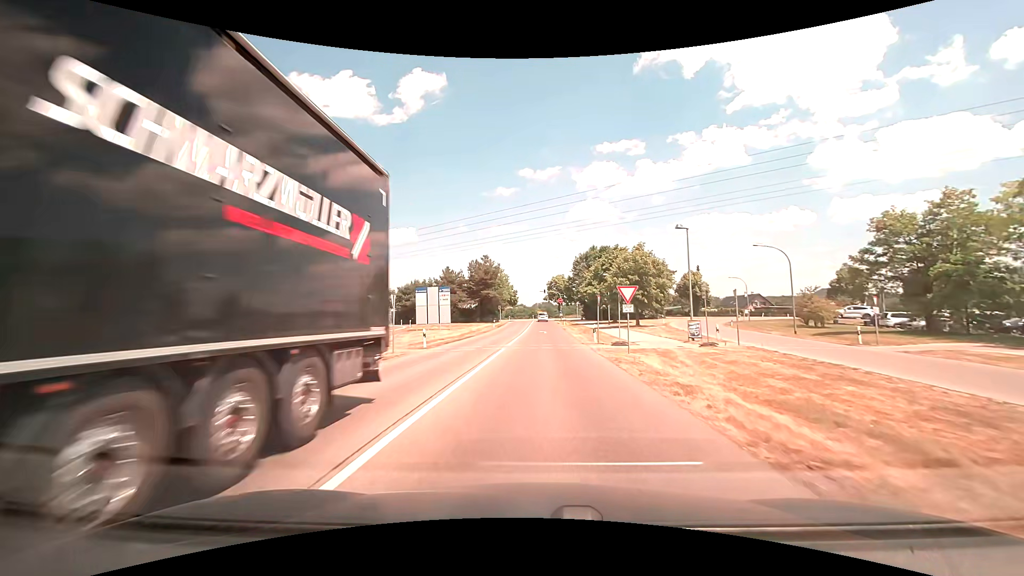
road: tertiary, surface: asphalt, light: Day
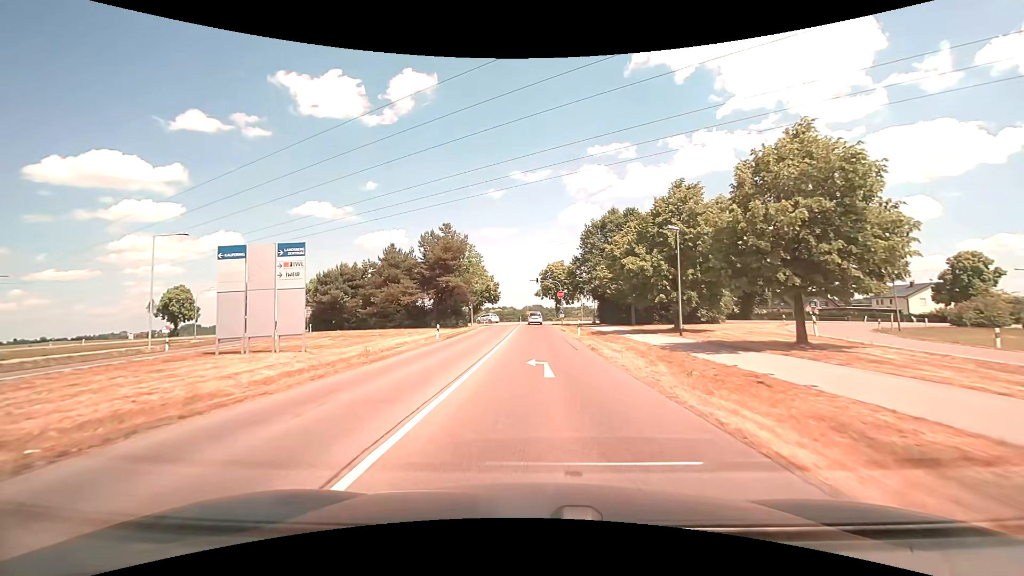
(+0.4, +33.6) m; +1°
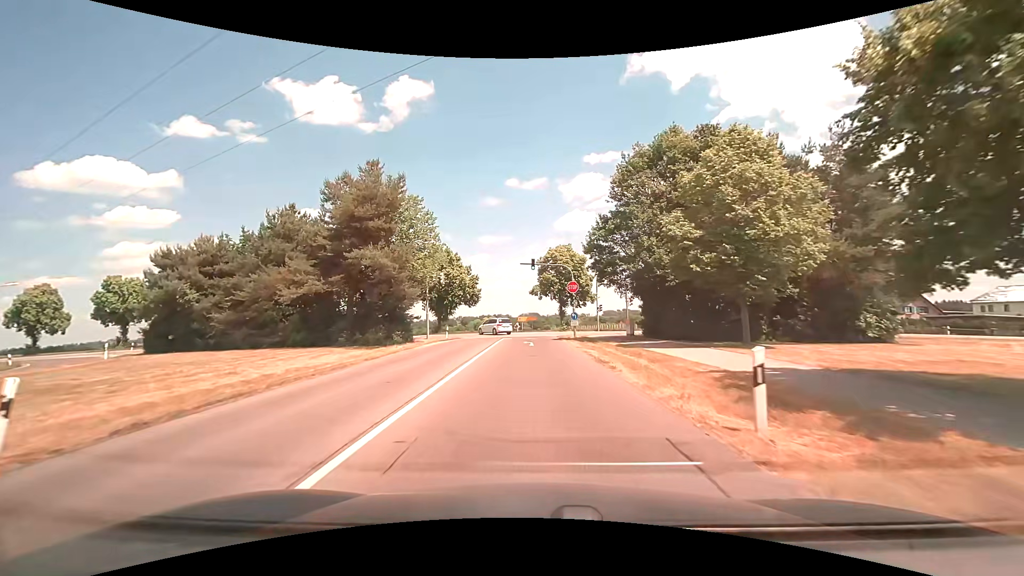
(+0.2, +27.1) m; +1°
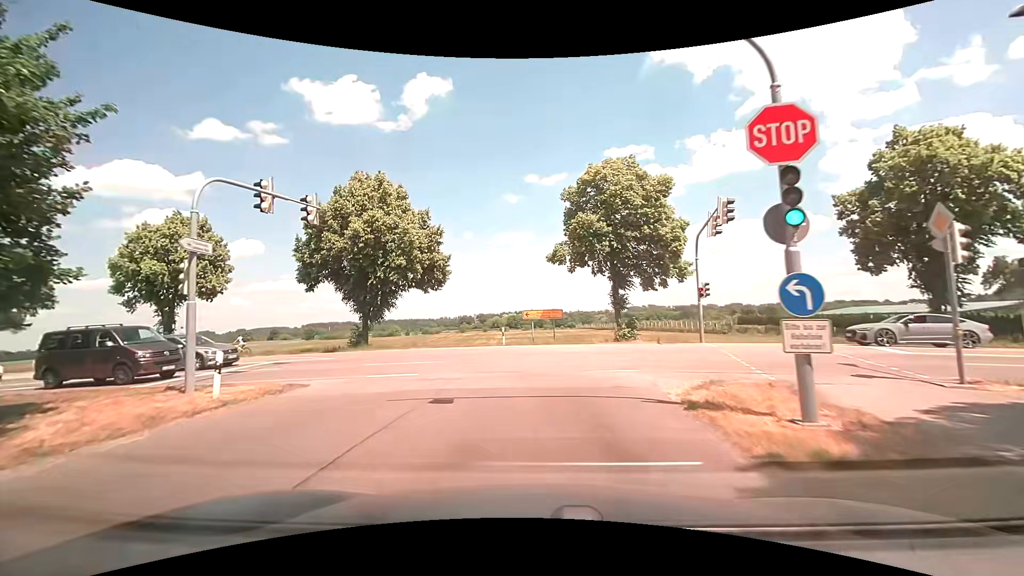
(-0.1, +31.9) m; -2°
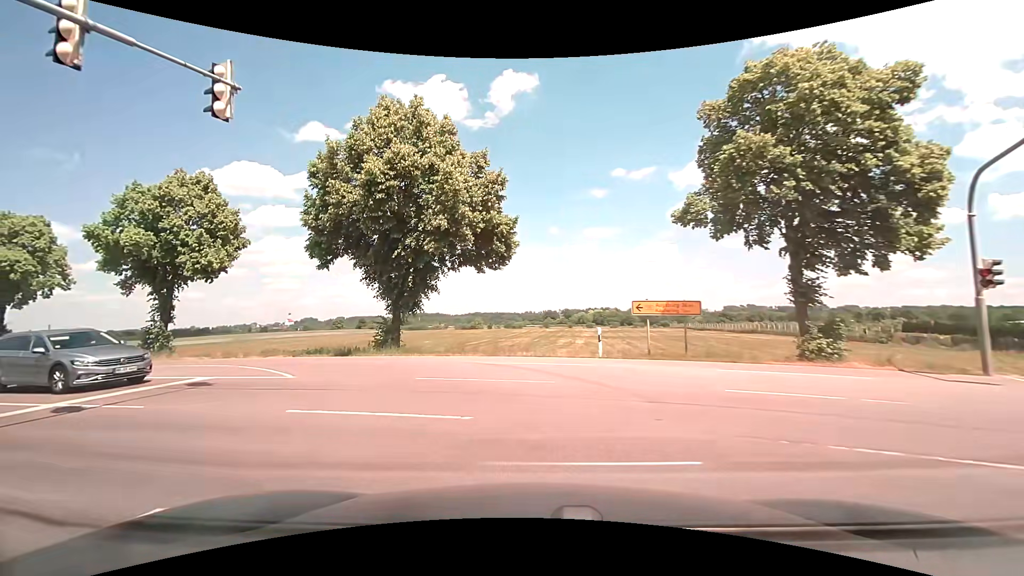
(-0.7, +10.3) m; -9°
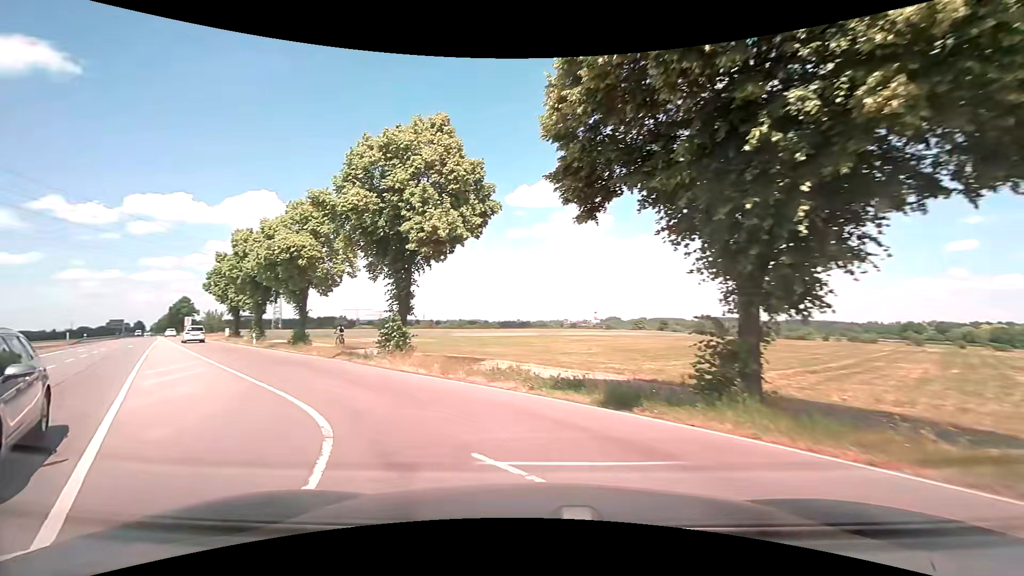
(-2.9, +11.9) m; -33°
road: secondary
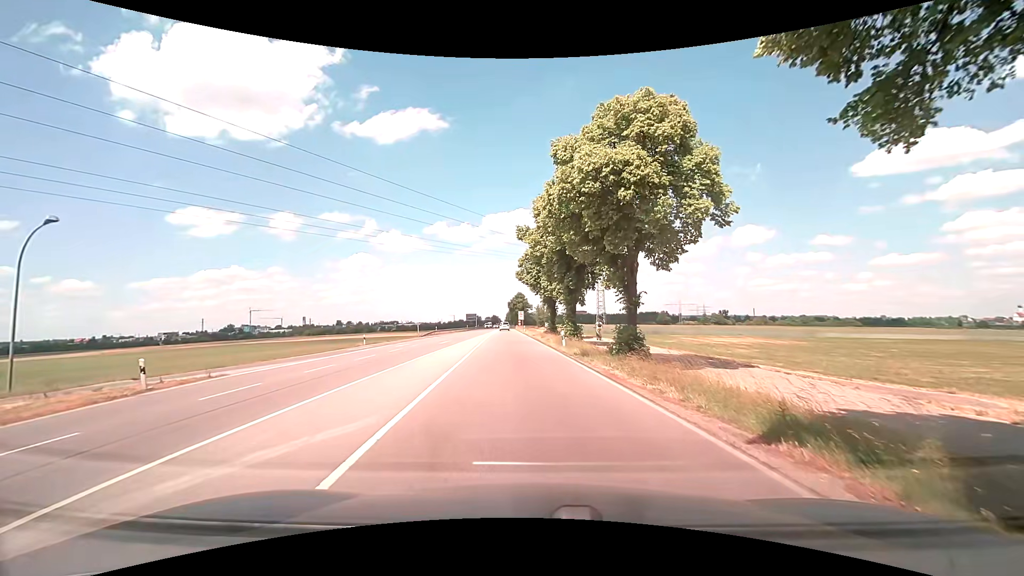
(-6.4, +15.4) m; -37°
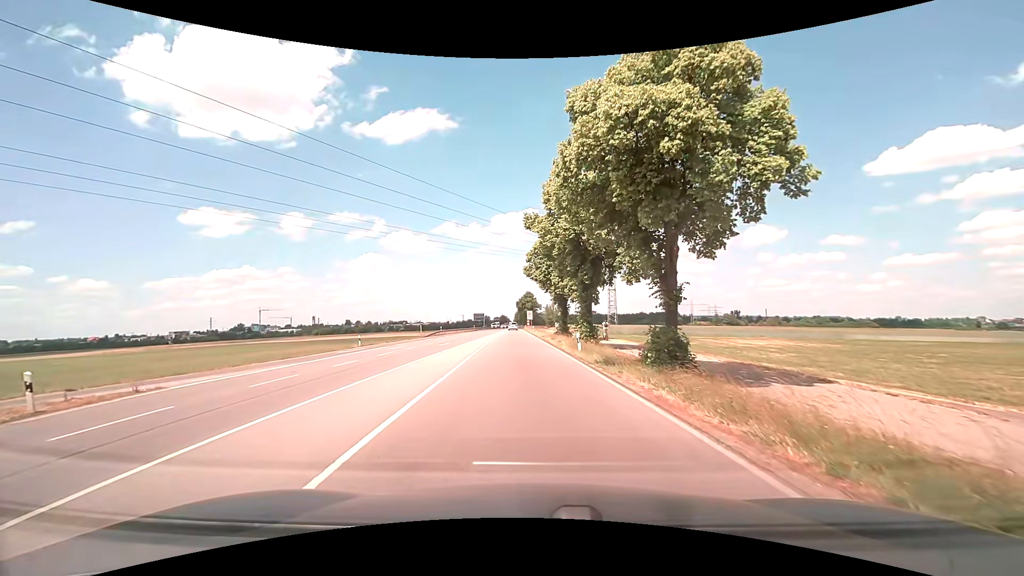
(0.0, +4.1) m; -1°
